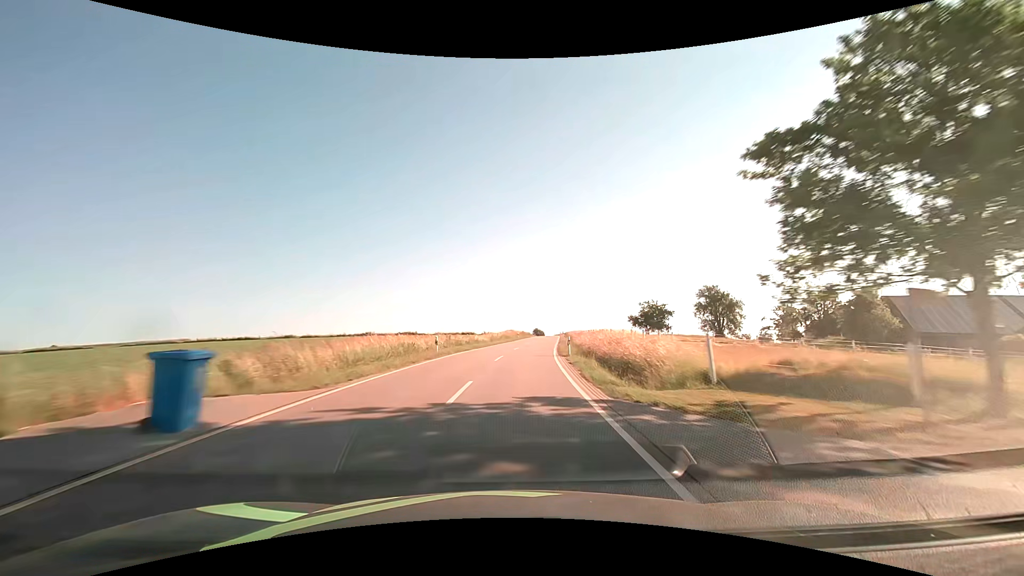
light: Day
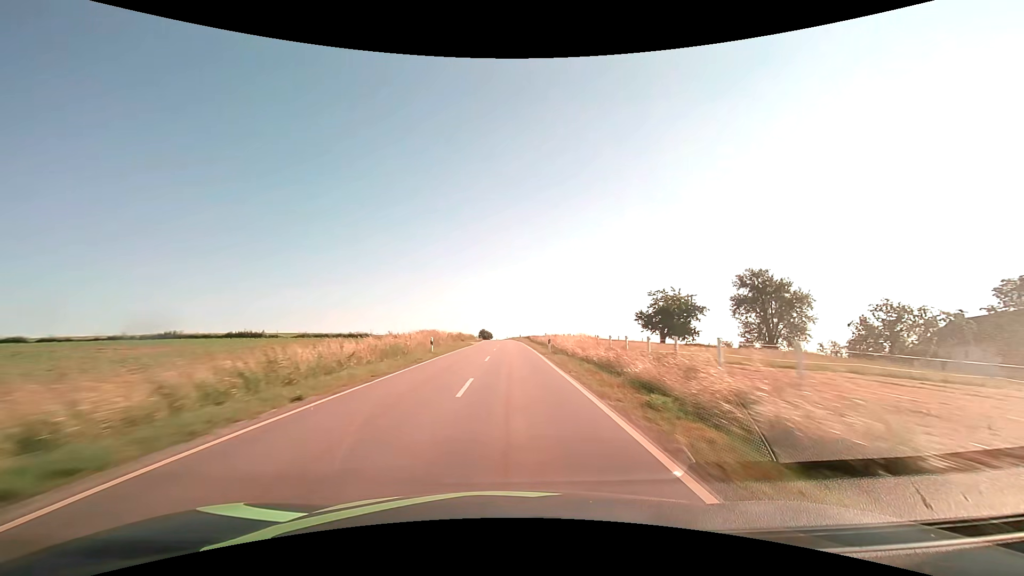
(+3.0, +47.3) m; +6°
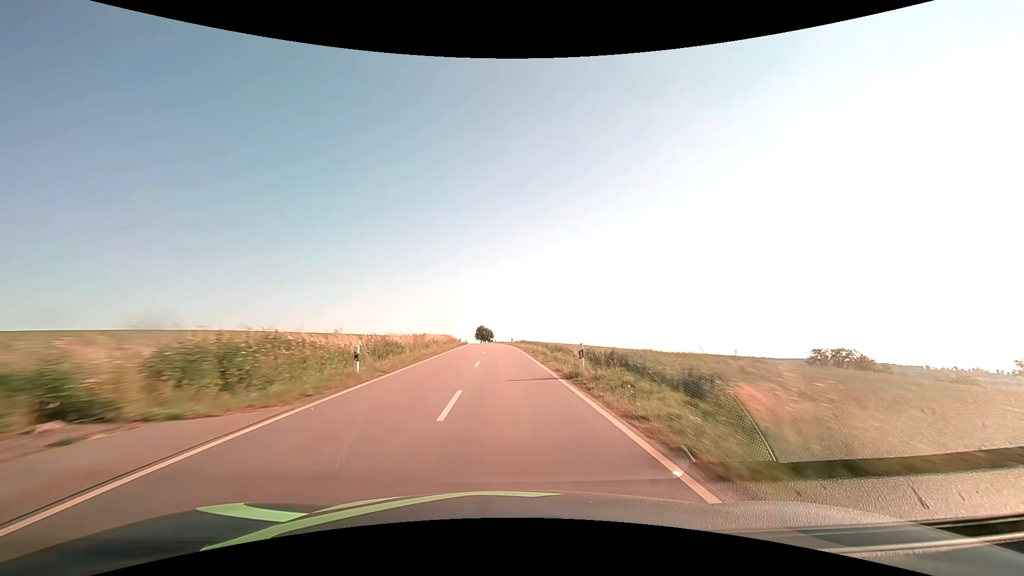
(+0.1, +63.5) m; 0°
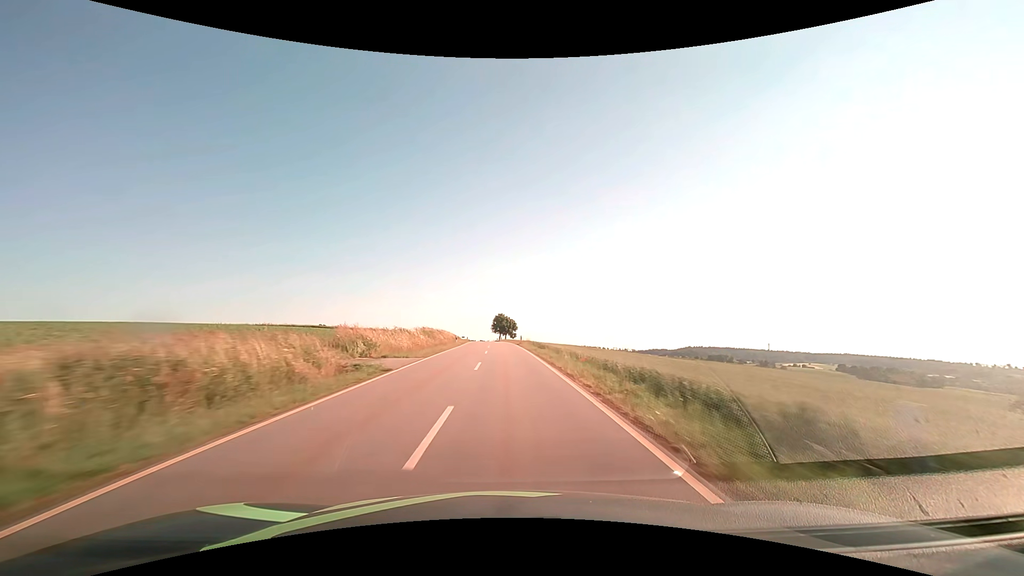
(-1.8, +63.5) m; -3°
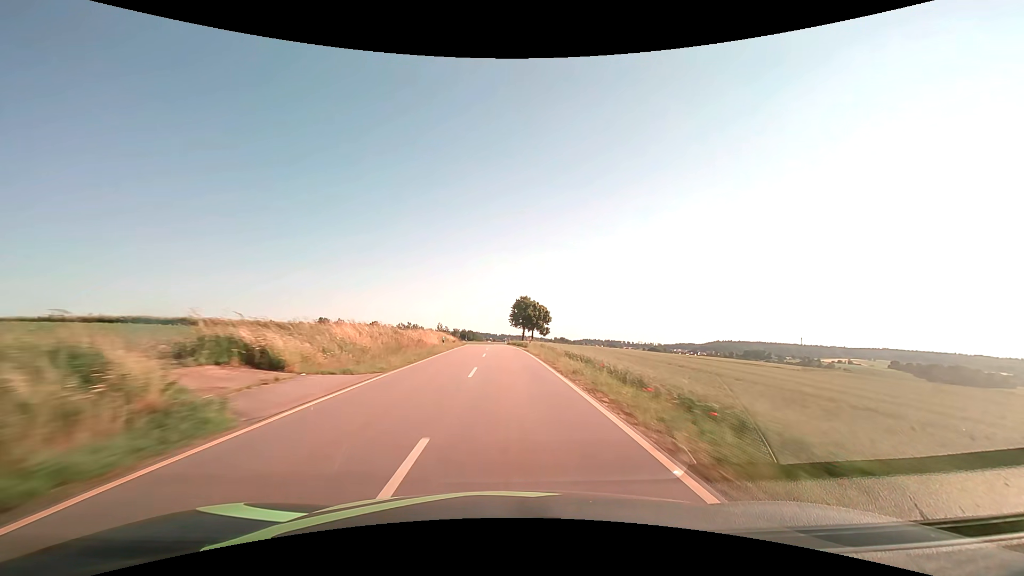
(-1.2, +63.5) m; -2°
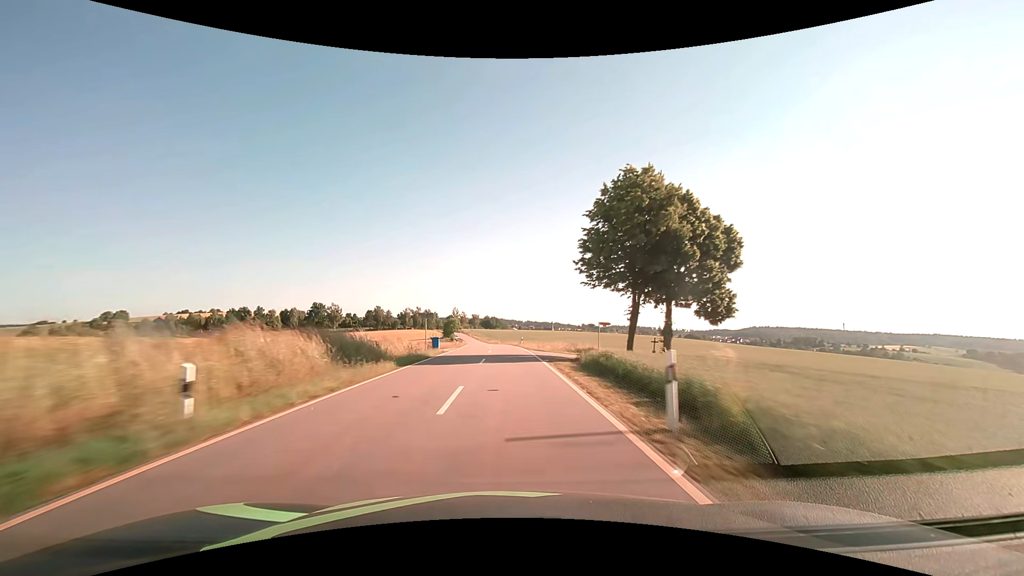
(-2.2, +79.6) m; -3°
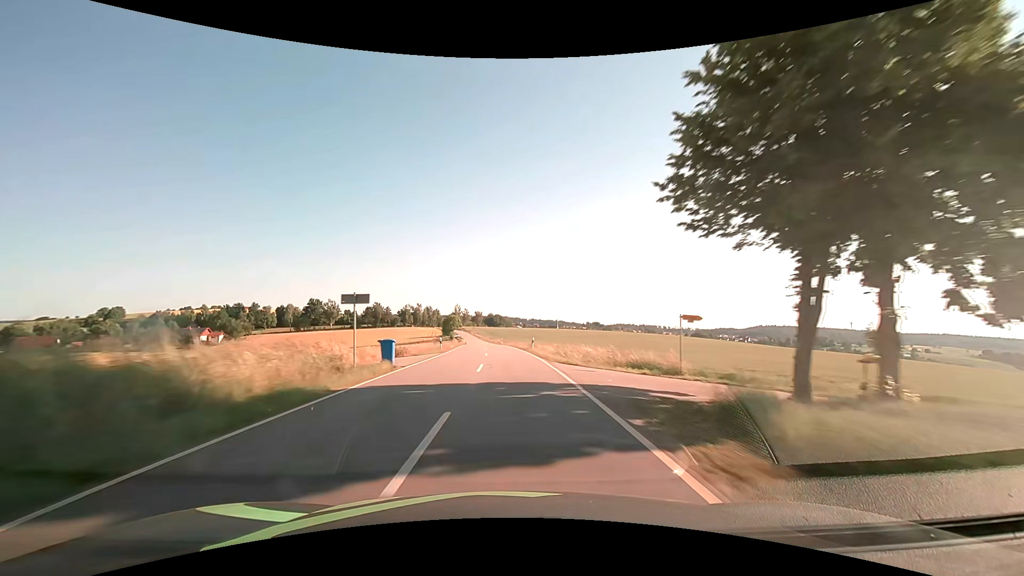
(-0.1, +16.0) m; 0°
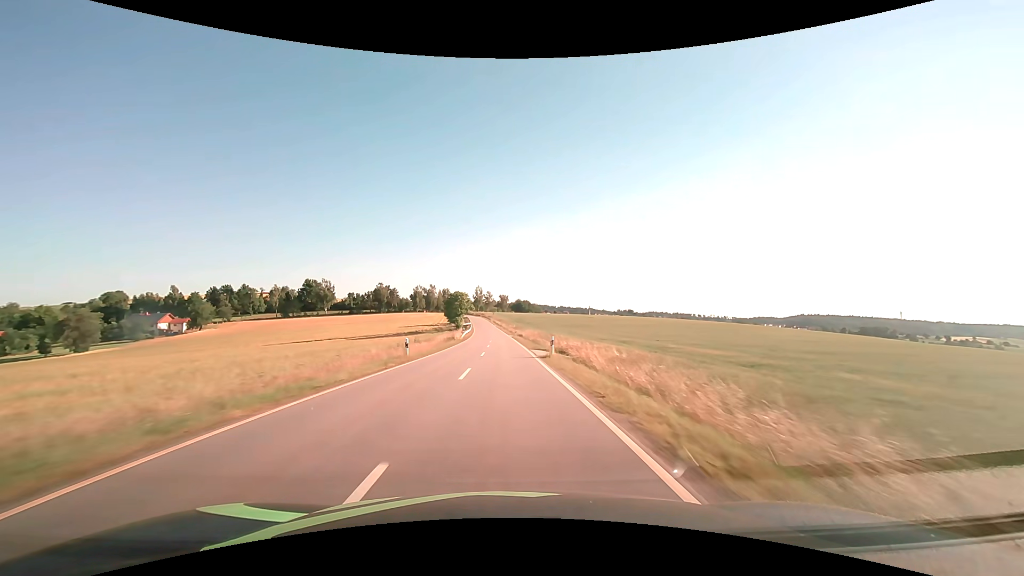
(-1.7, +64.0) m; -3°
(0, +10) (0, +20) (0, +30) (0, +40) (-1, +50) (-1, +60) (-1, +70) (-2, +80) (-2, +90) (-3, +100) m
